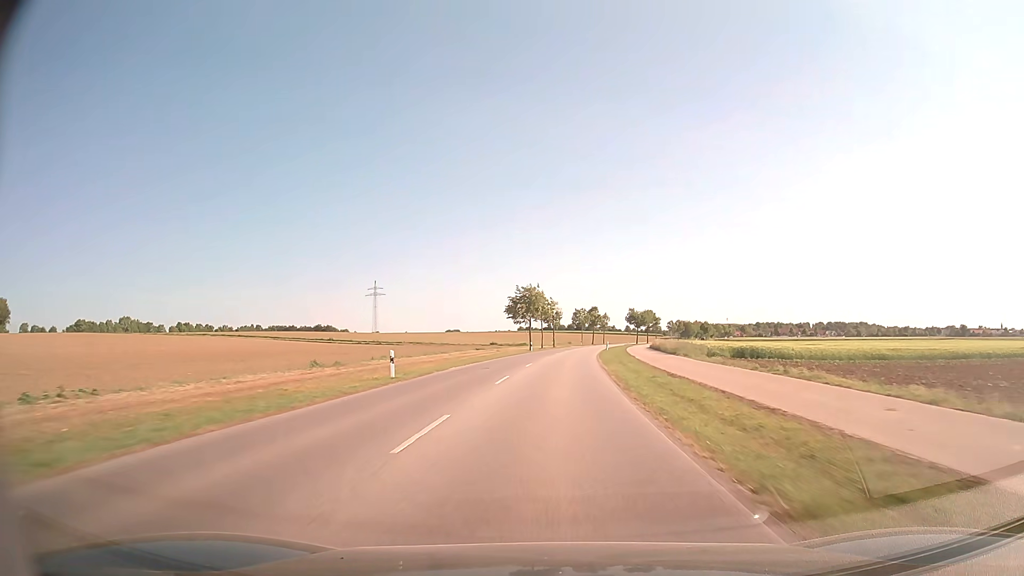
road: tertiary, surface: asphalt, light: Day
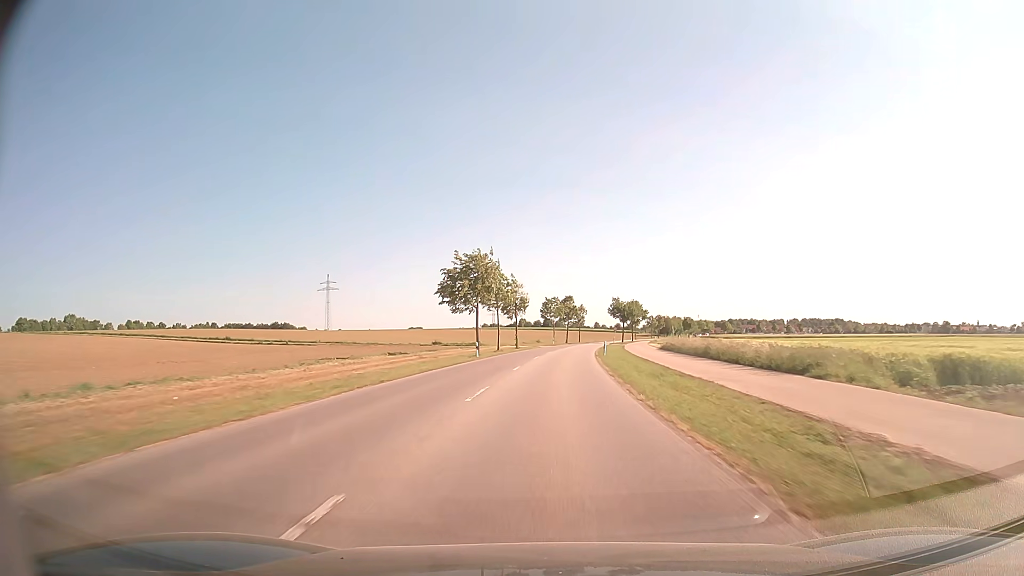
(+0.7, +30.0) m; +3°
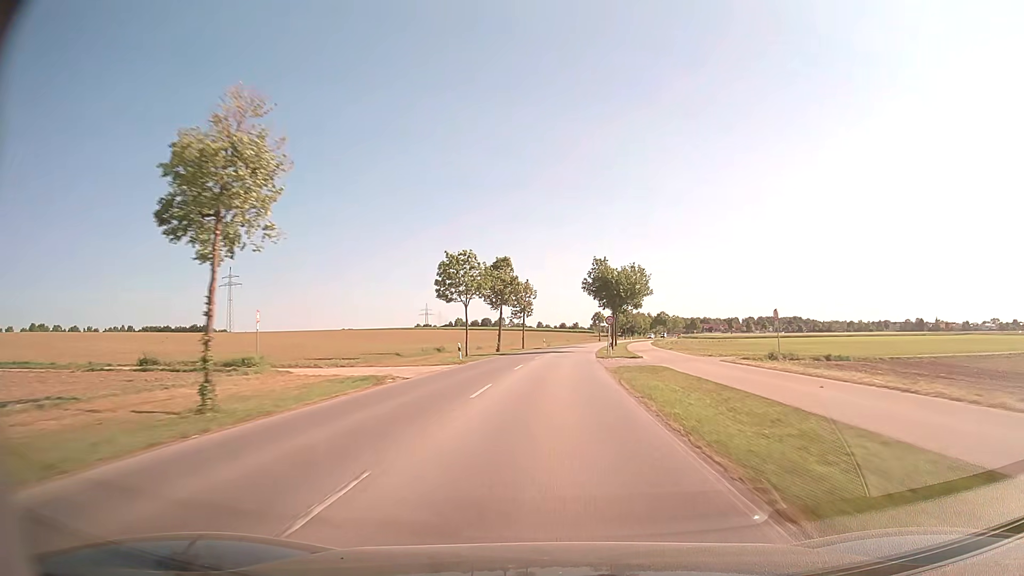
(+2.7, +58.6) m; +5°
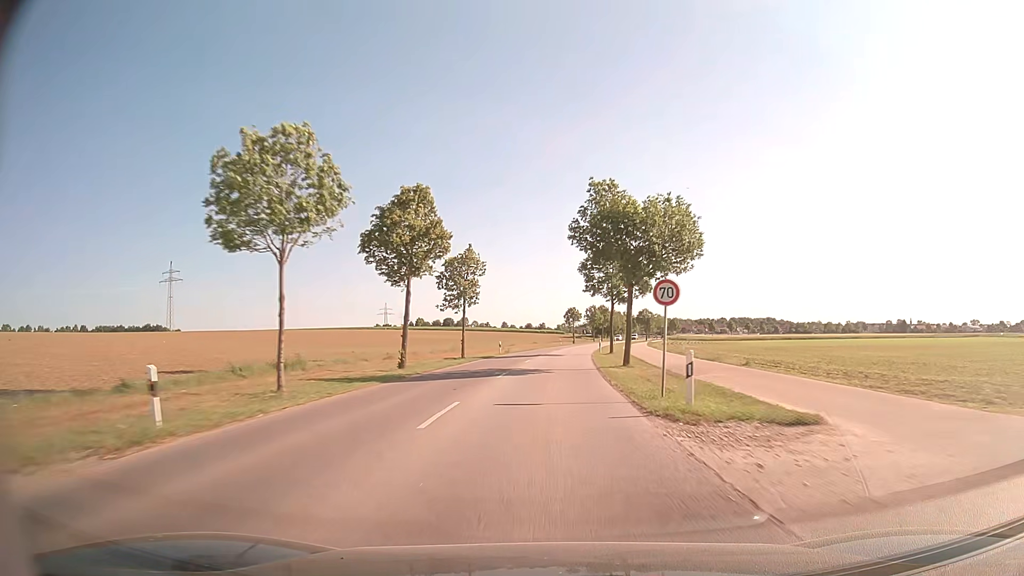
(+0.7, +28.7) m; +3°
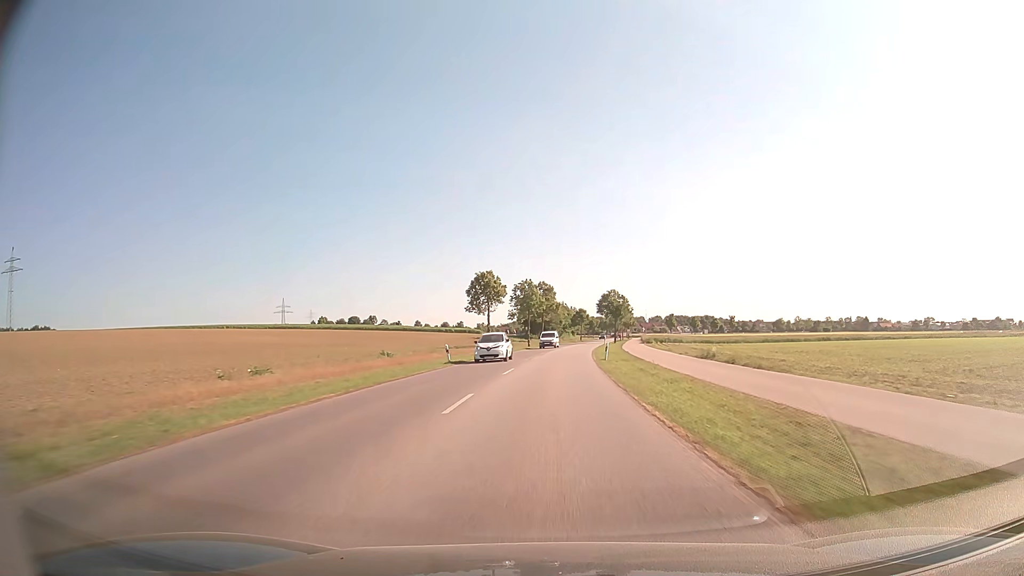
(+3.4, +69.9) m; +6°
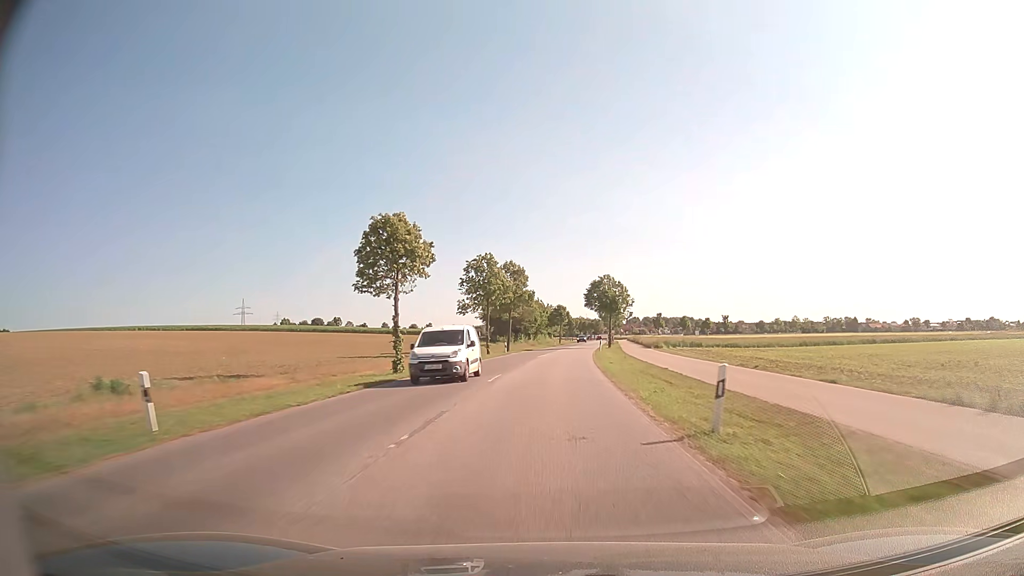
(+0.6, +27.4) m; +2°
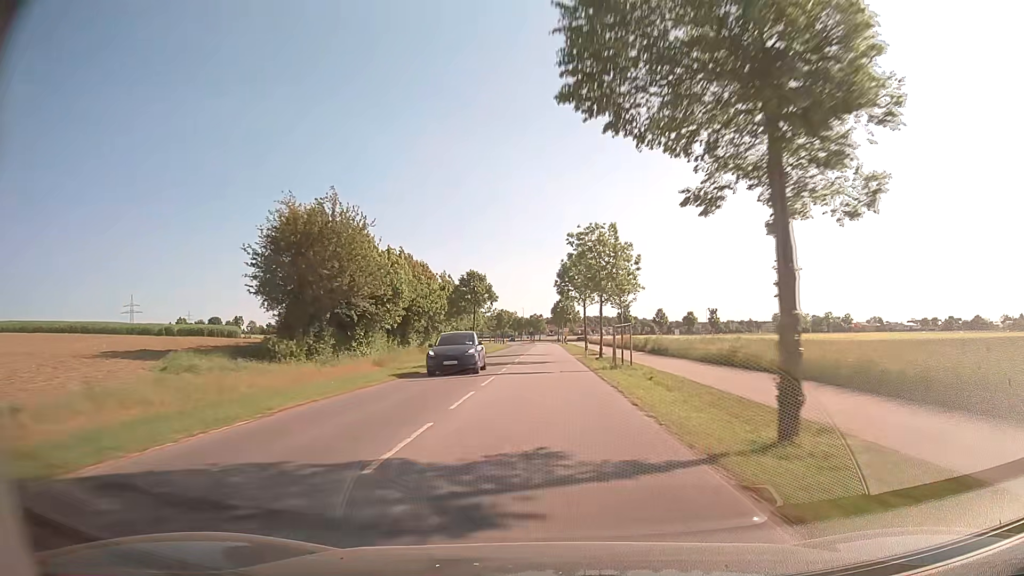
(+3.2, +67.1) m; +6°
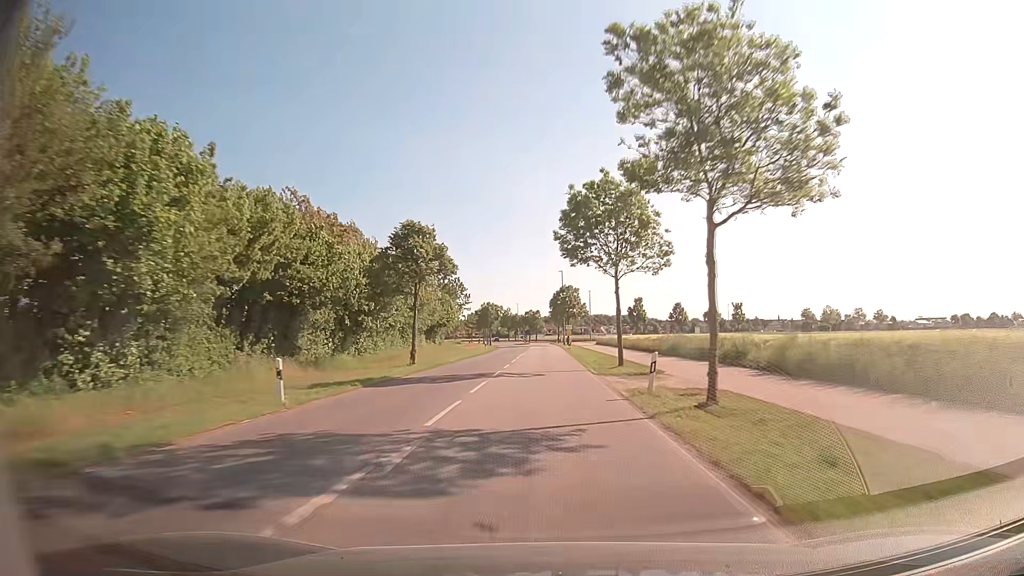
(+0.1, +26.5) m; 0°
(0, +10) (0, +20) (0, +30) (0, +40) (0, +50) (0, +60) (0, +70) (0, +80) (0, +90) (-1, +100) m
